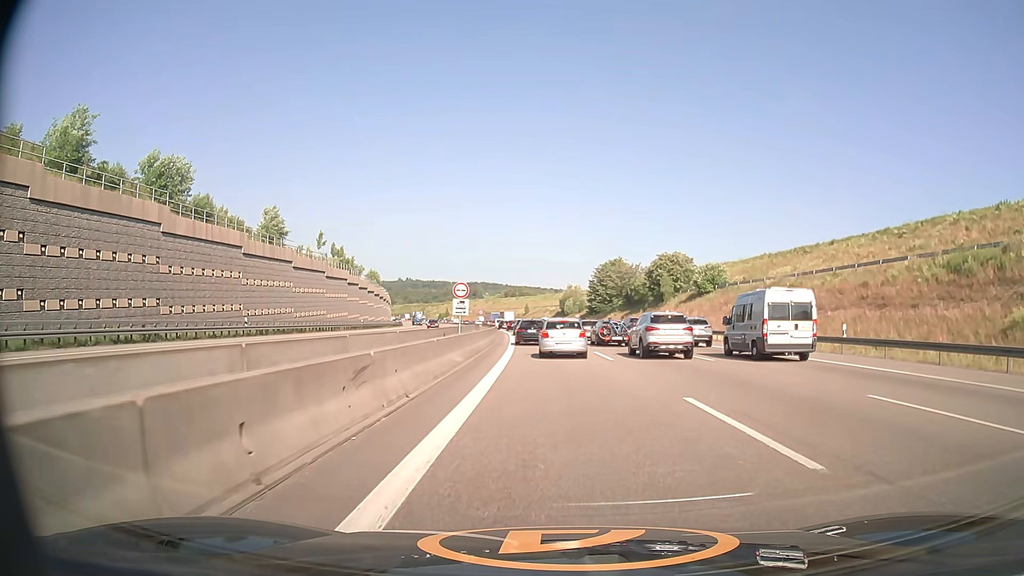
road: motorway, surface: asphalt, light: Day
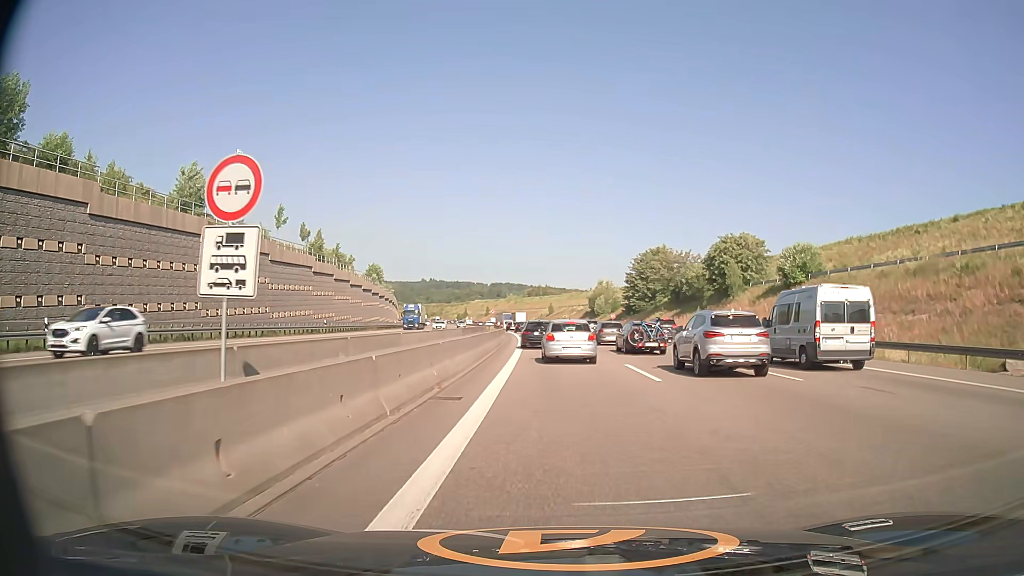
(-0.5, +24.8) m; -2°
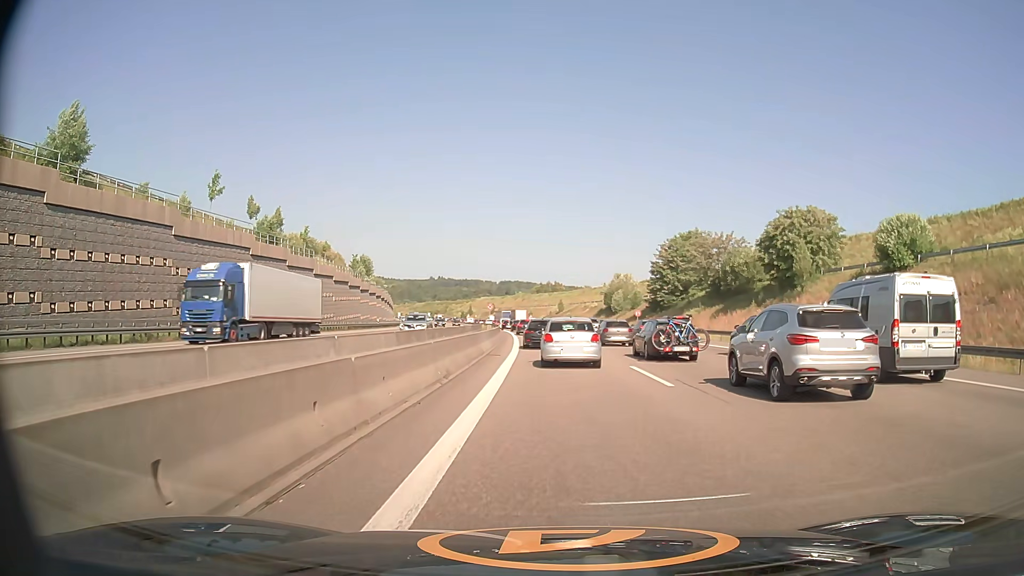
(-0.1, +18.9) m; -1°
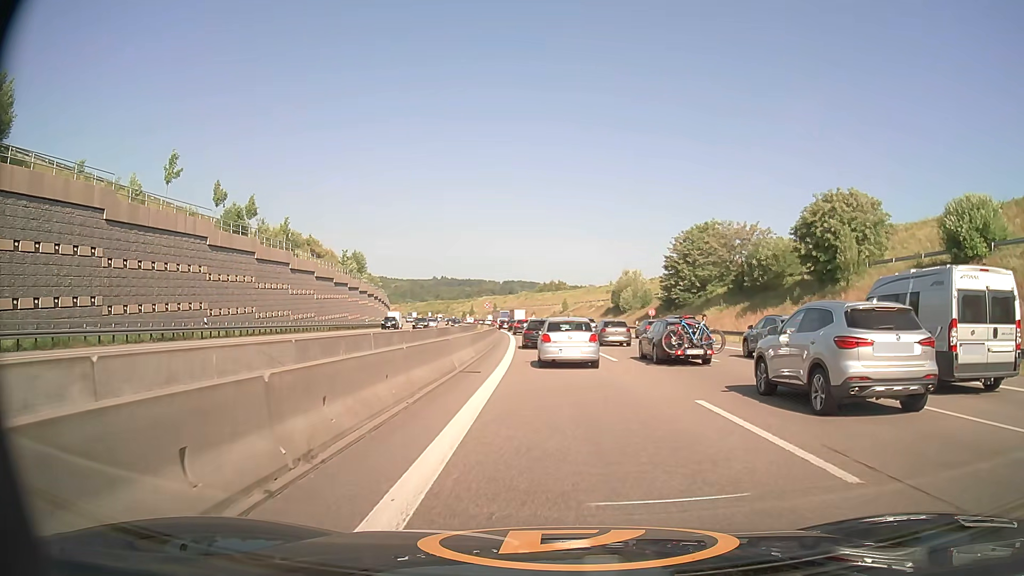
(0.0, +8.5) m; 0°
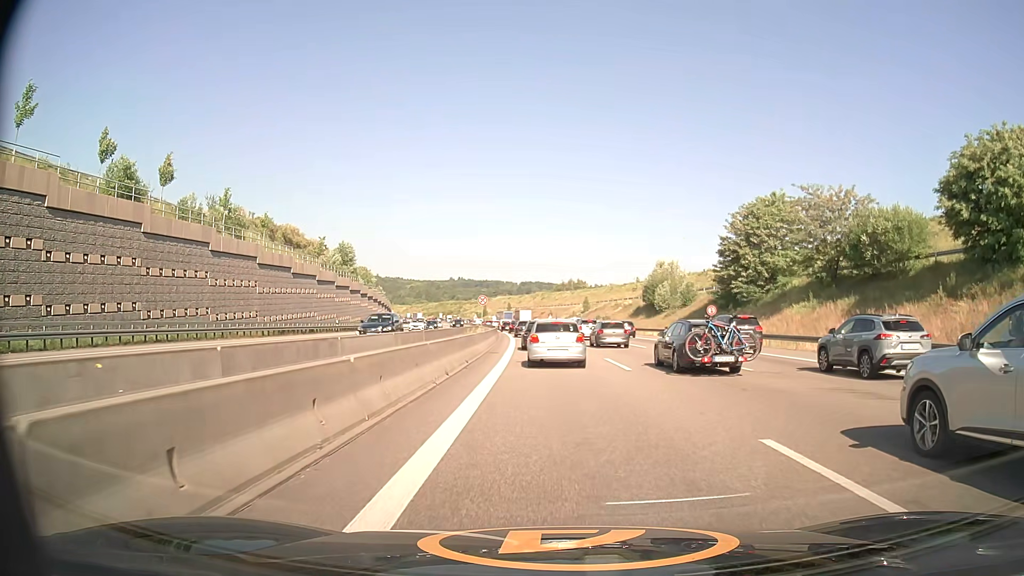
(-0.3, +21.2) m; -2°
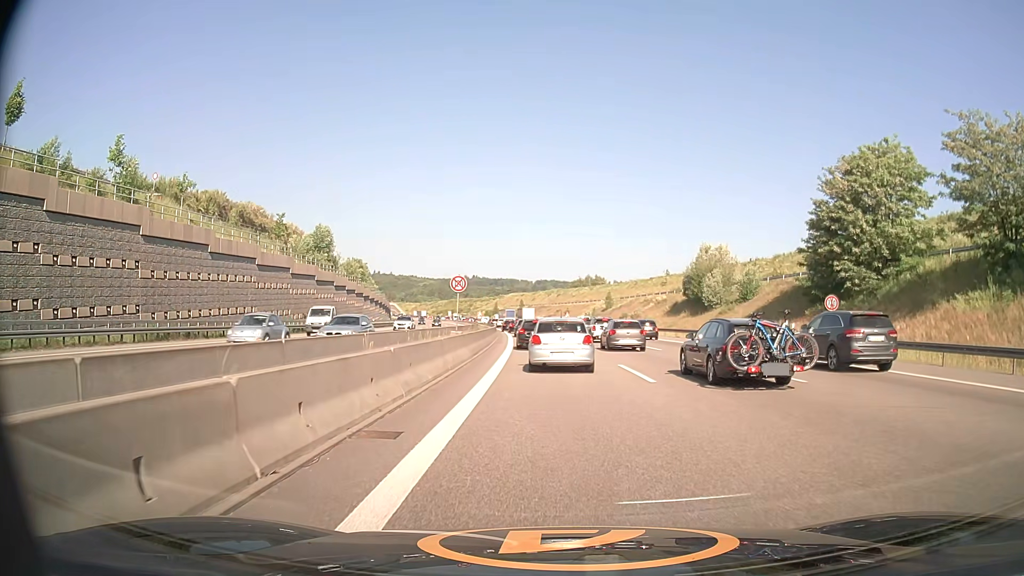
(-0.3, +21.4) m; -1°
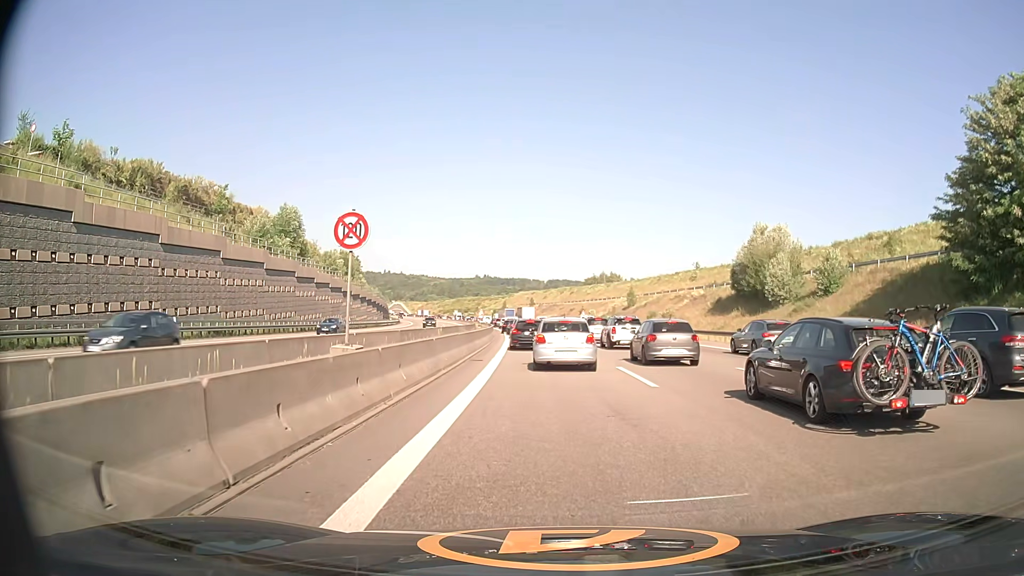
(-0.2, +18.3) m; -1°
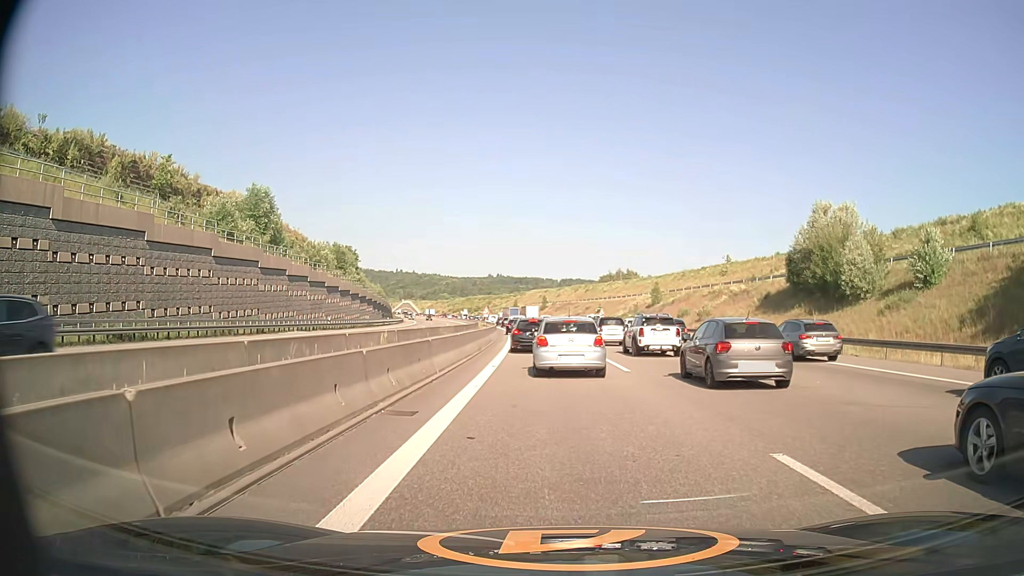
(-0.1, +13.0) m; -1°
